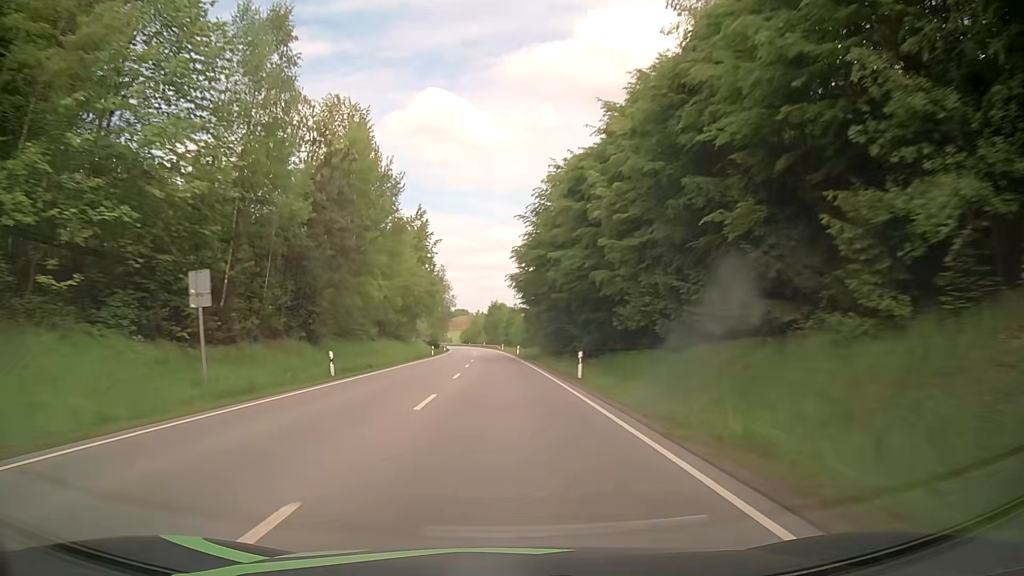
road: primary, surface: asphalt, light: Day
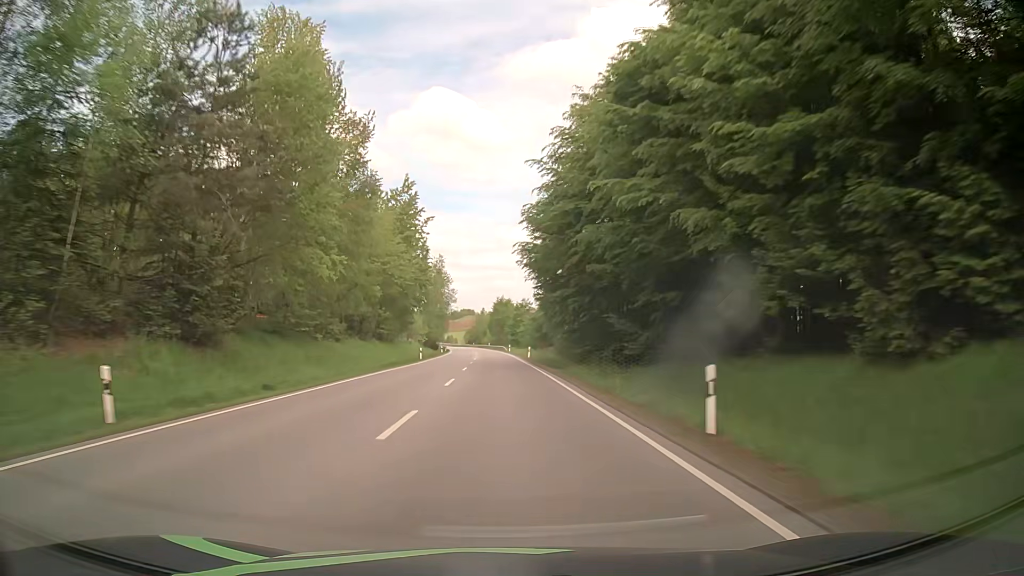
(-0.1, +15.9) m; 0°
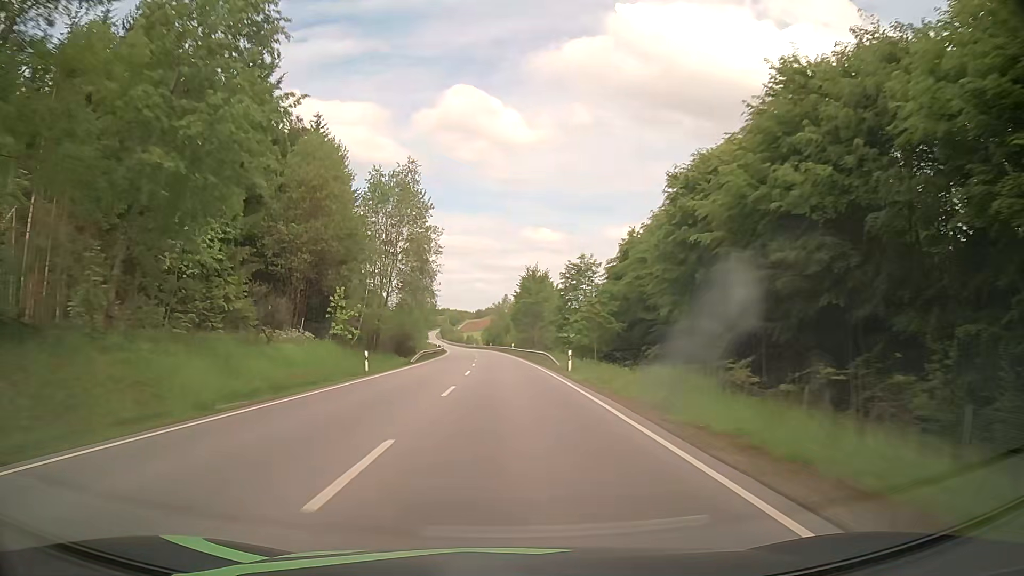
(-1.3, +63.1) m; -2°
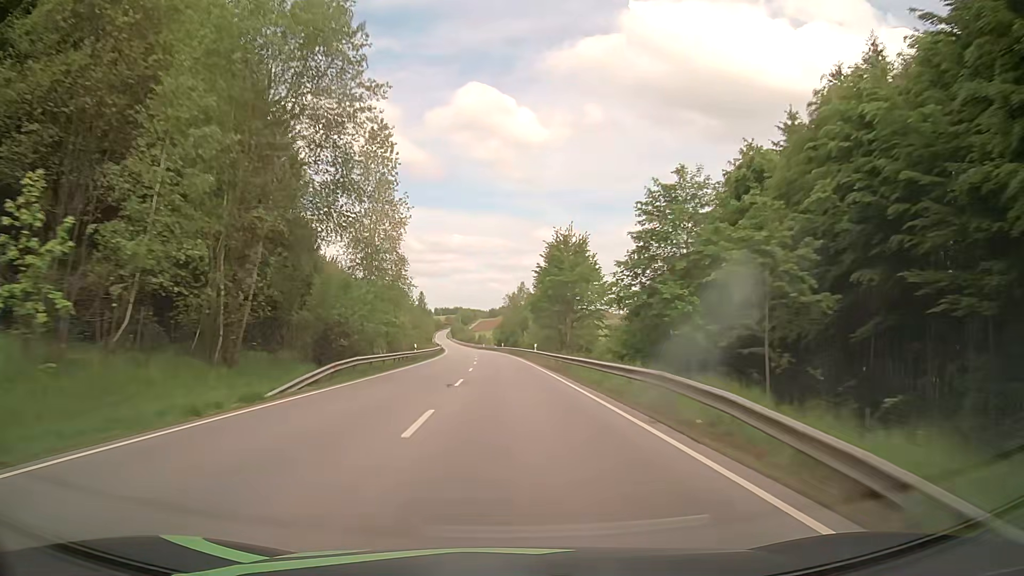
(-0.4, +31.3) m; -1°
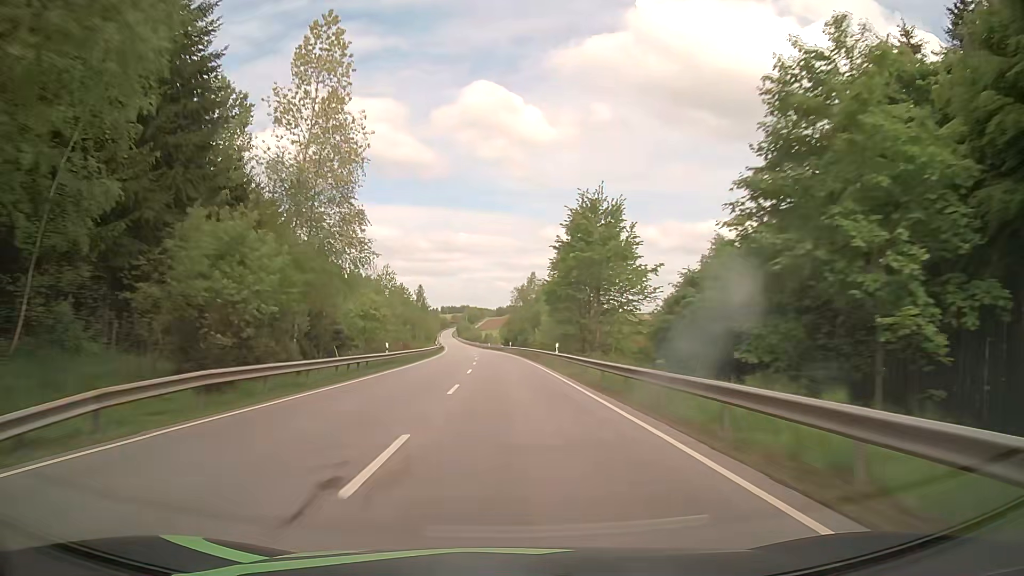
(-0.2, +15.6) m; -1°
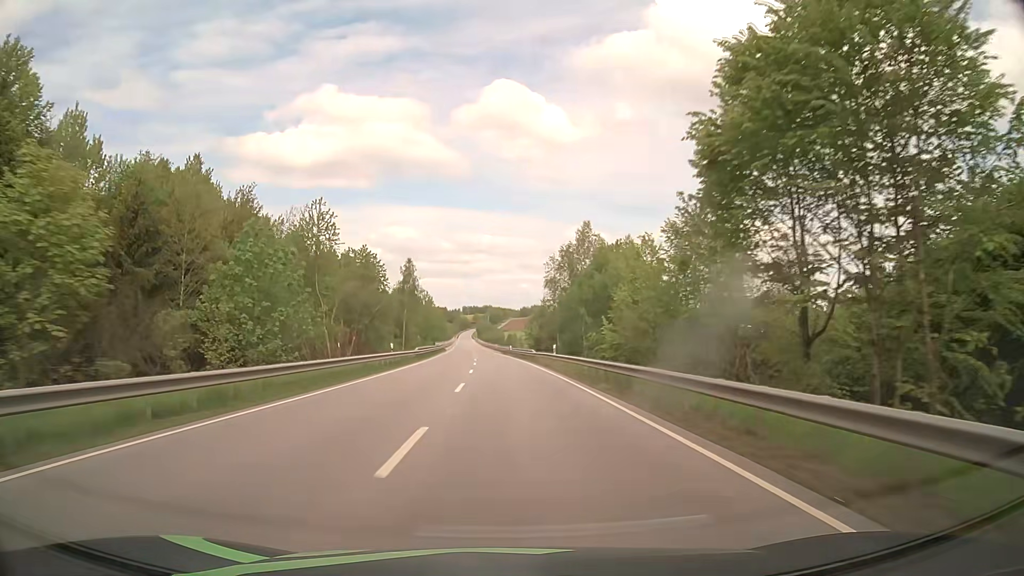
(-0.8, +46.5) m; -2°
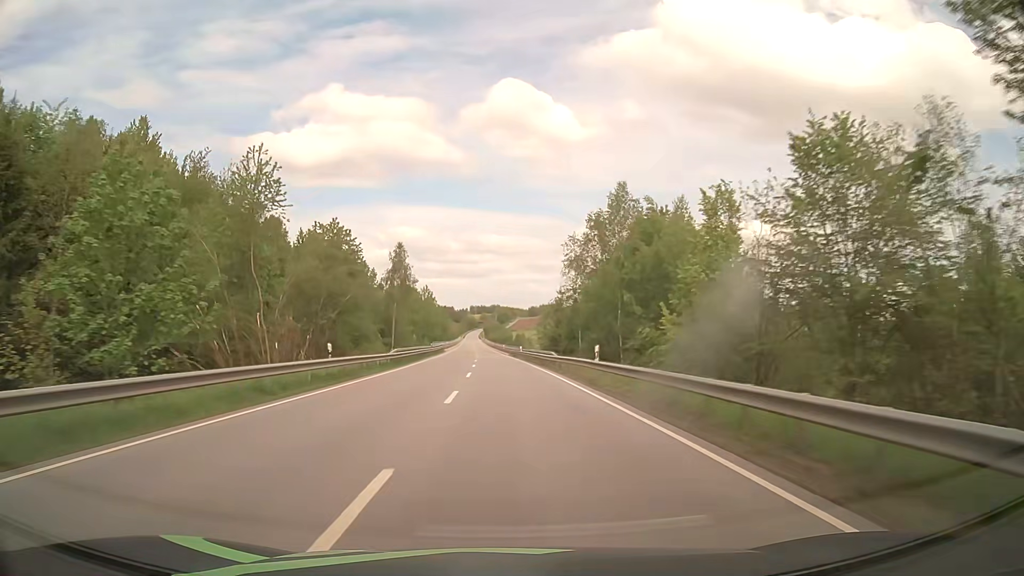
(0.0, +15.4) m; 0°
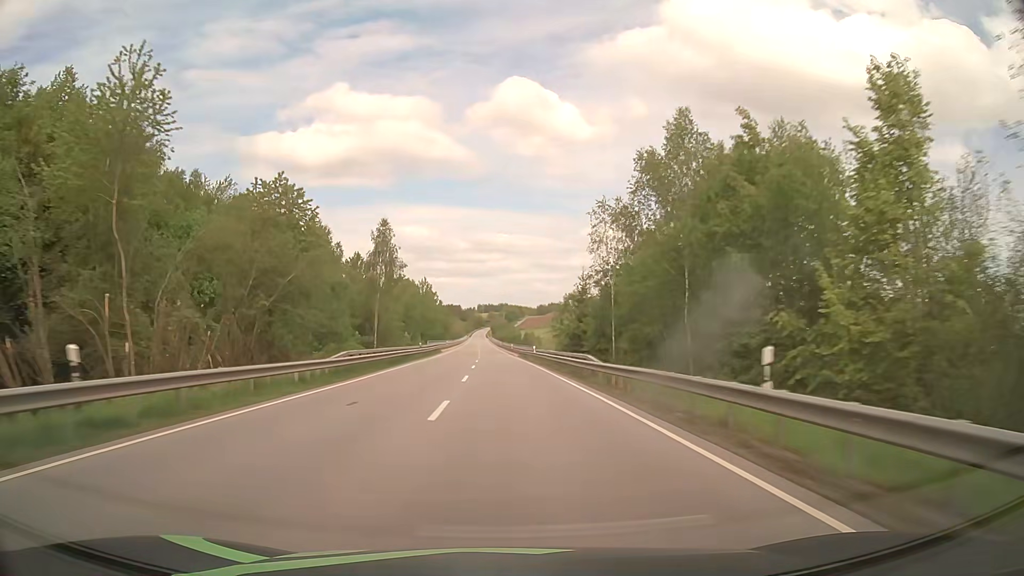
(-0.1, +15.4) m; -1°
(0, +10) (0, +20) (0, +30) (0, +40) (-1, +50) (-1, +60) (-1, +70) (-2, +80) (-2, +90) (-2, +100) m
